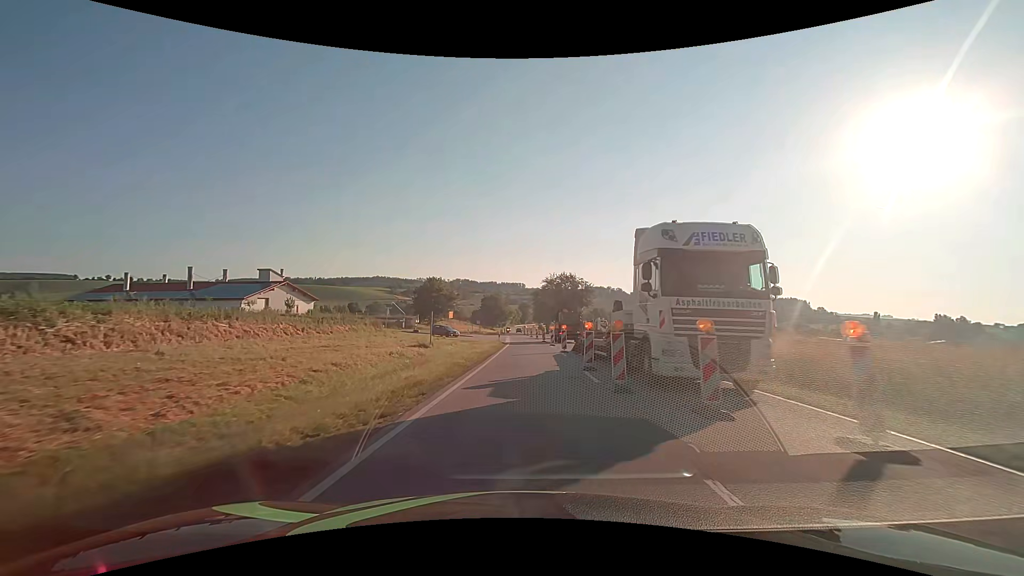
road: secondary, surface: asphalt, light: Day
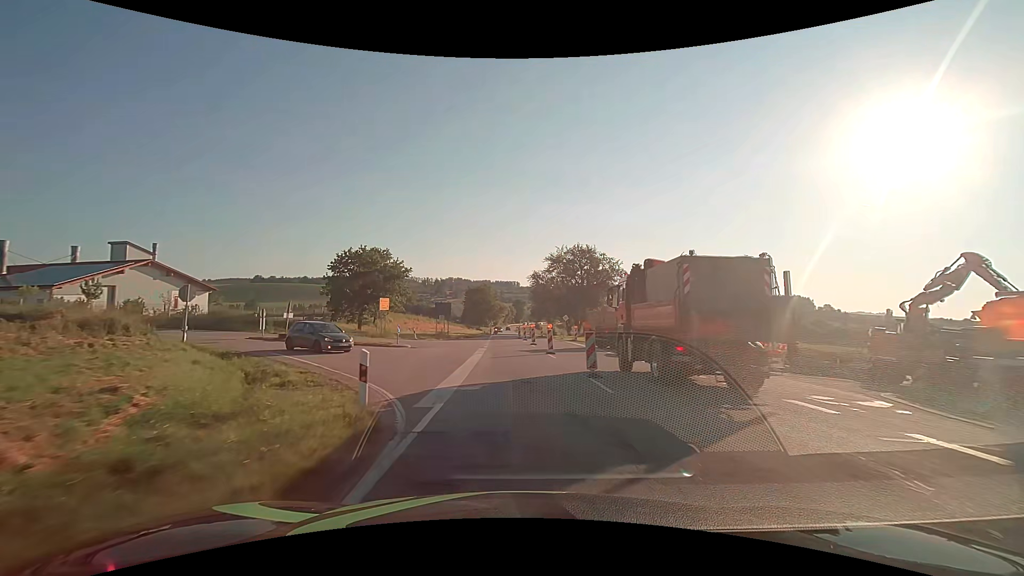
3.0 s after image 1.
(+0.6, +38.1) m; +1°
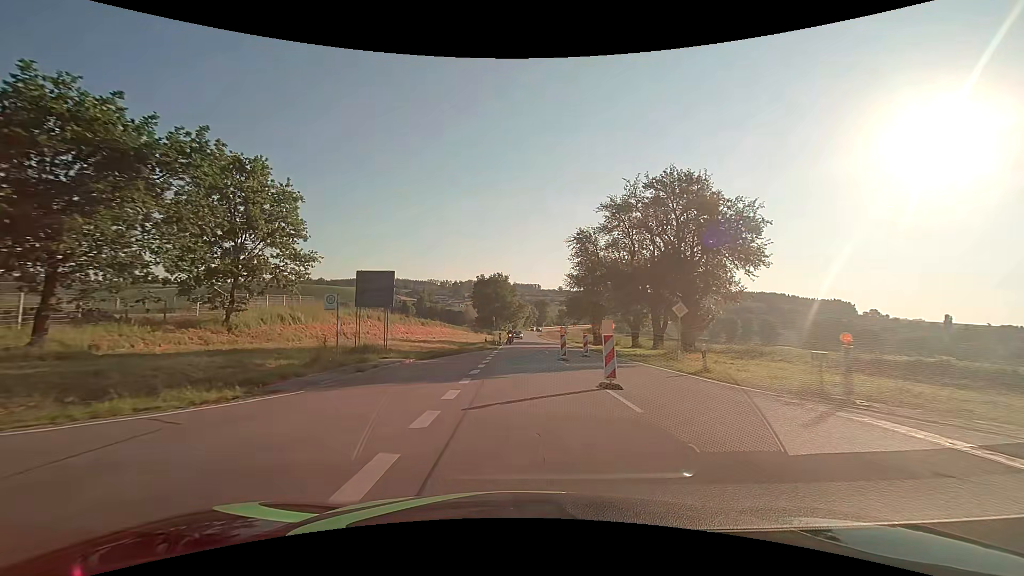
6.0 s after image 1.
(-0.9, +38.0) m; -3°
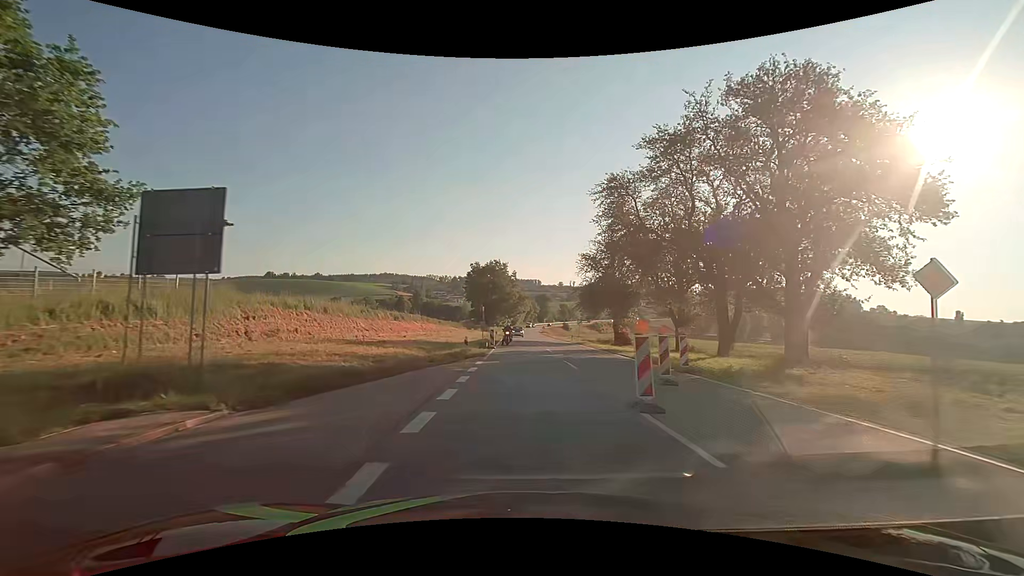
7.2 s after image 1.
(+0.1, +15.2) m; 0°
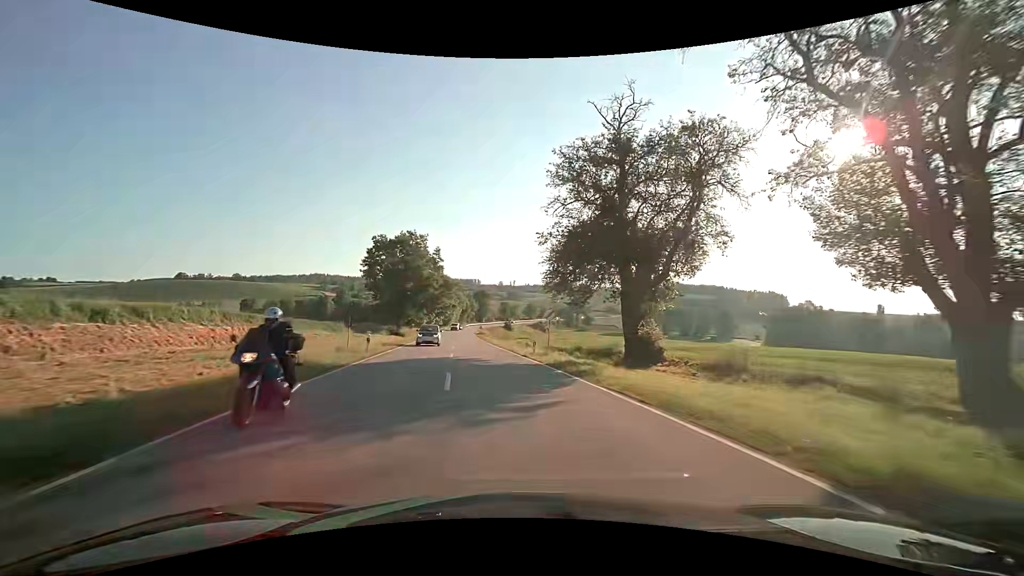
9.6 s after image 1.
(+1.9, +30.4) m; +7°
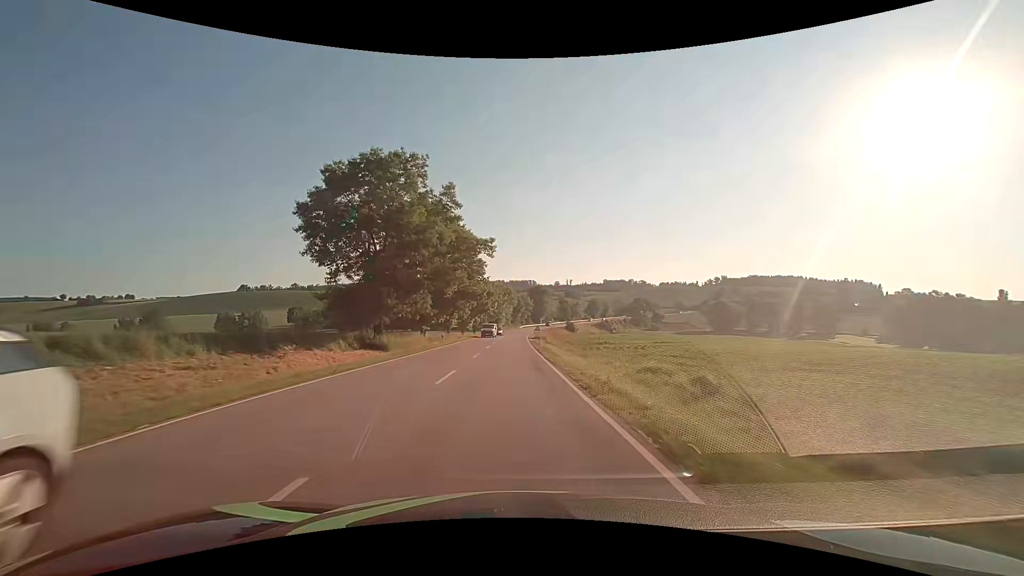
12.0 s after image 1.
(-2.1, +34.6) m; -6°
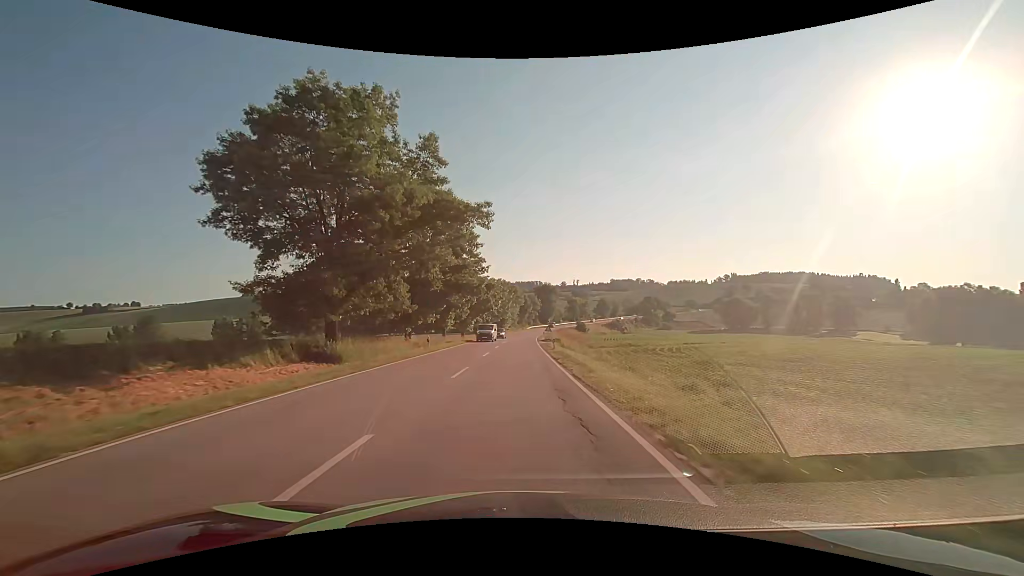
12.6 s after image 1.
(-0.1, +10.5) m; -1°
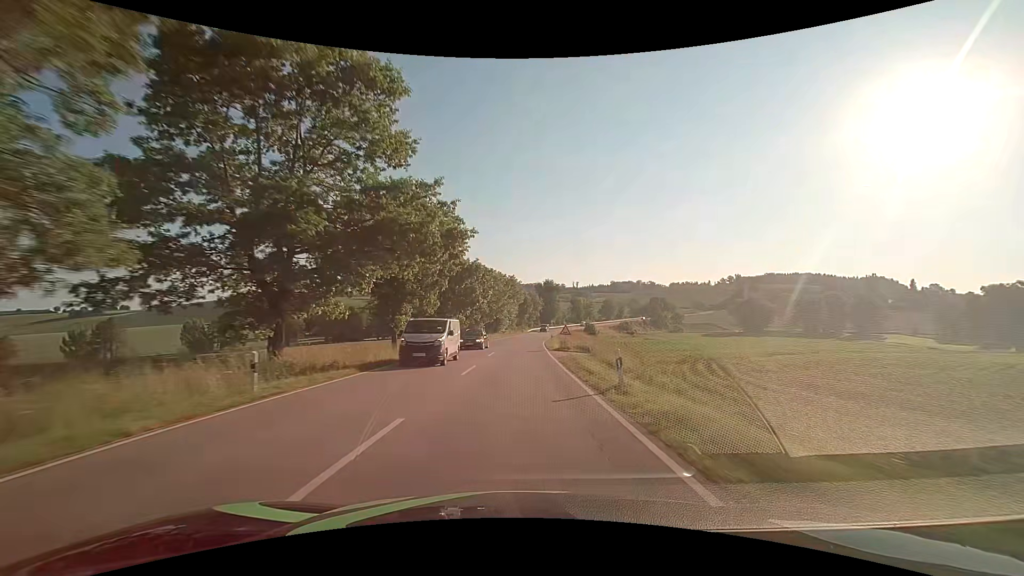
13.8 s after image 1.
(0.0, +23.1) m; 0°
(0, +10) (0, +20) (0, +30) (+1, +40) (+1, +50) (+1, +60) (+2, +70) (+3, +80) (+4, +90) (+5, +100) m
